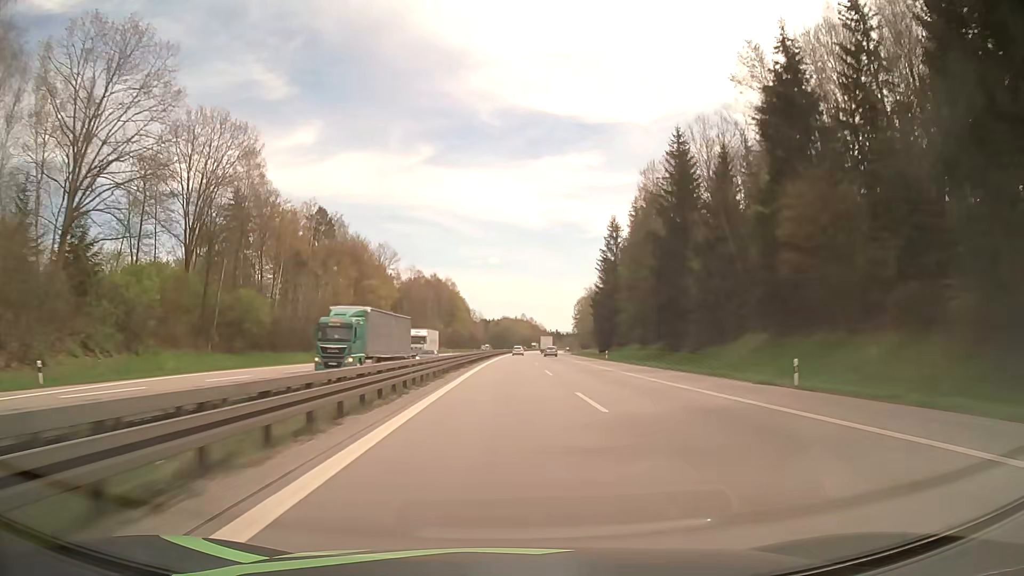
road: motorway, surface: asphalt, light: Day
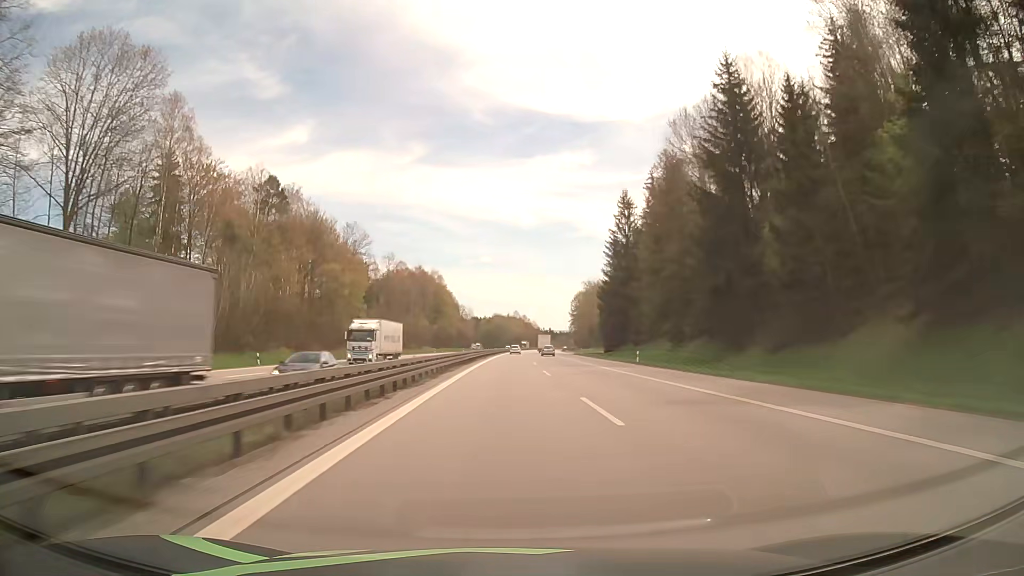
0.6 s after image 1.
(+0.1, +20.8) m; +1°
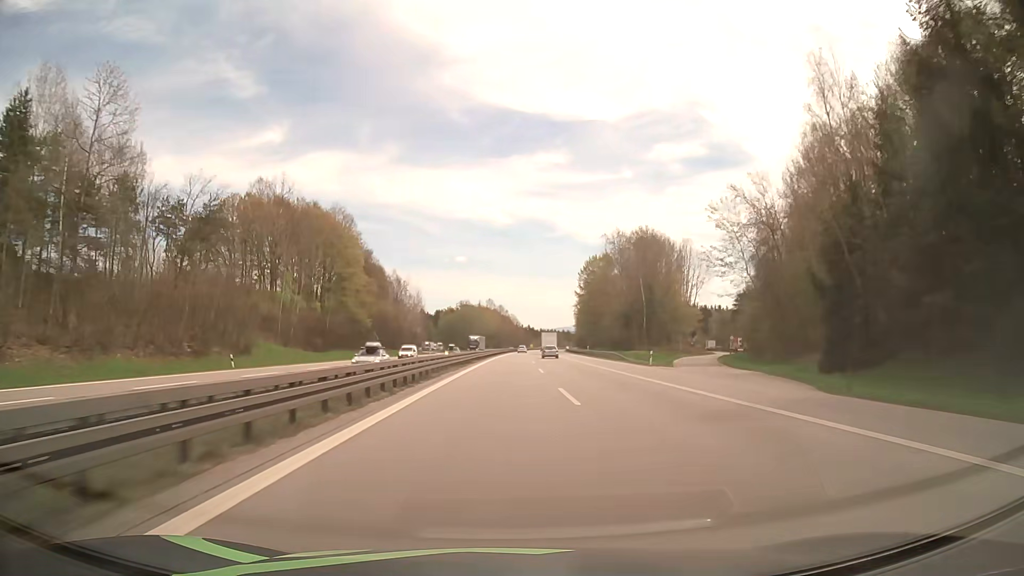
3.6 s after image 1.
(+2.2, +104.9) m; +2°
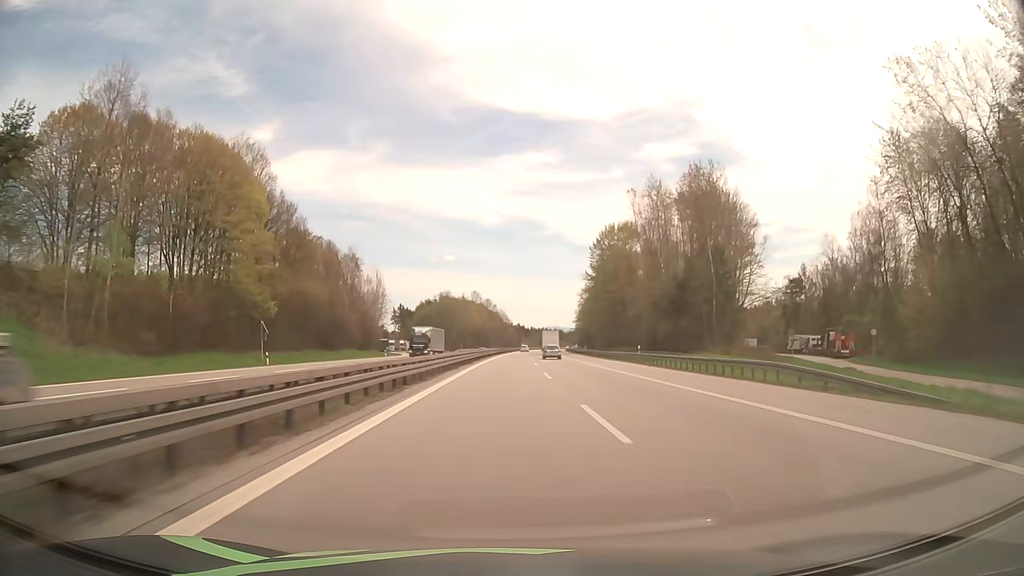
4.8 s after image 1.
(+0.4, +42.3) m; +1°
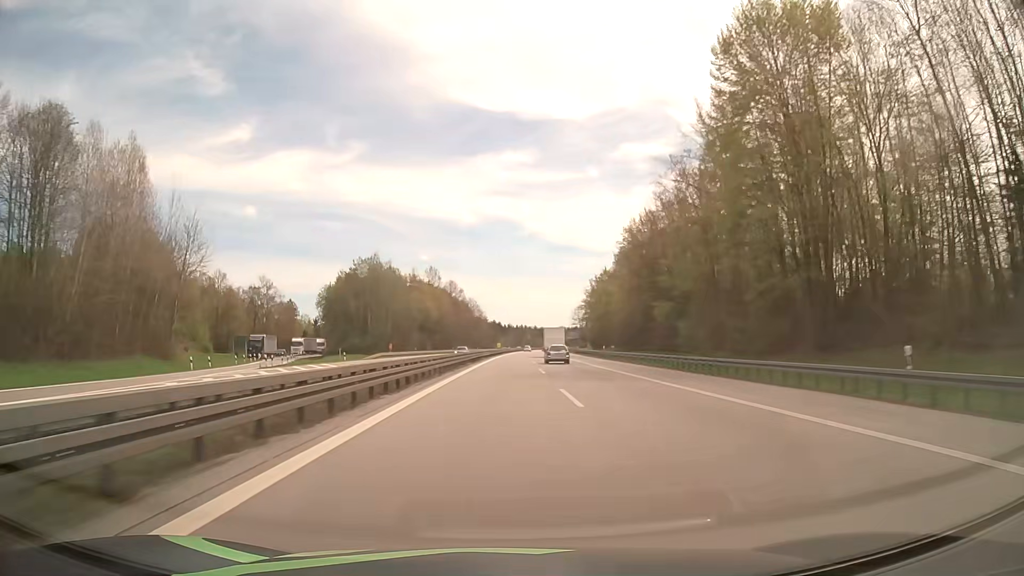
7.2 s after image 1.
(+1.5, +85.3) m; +2°
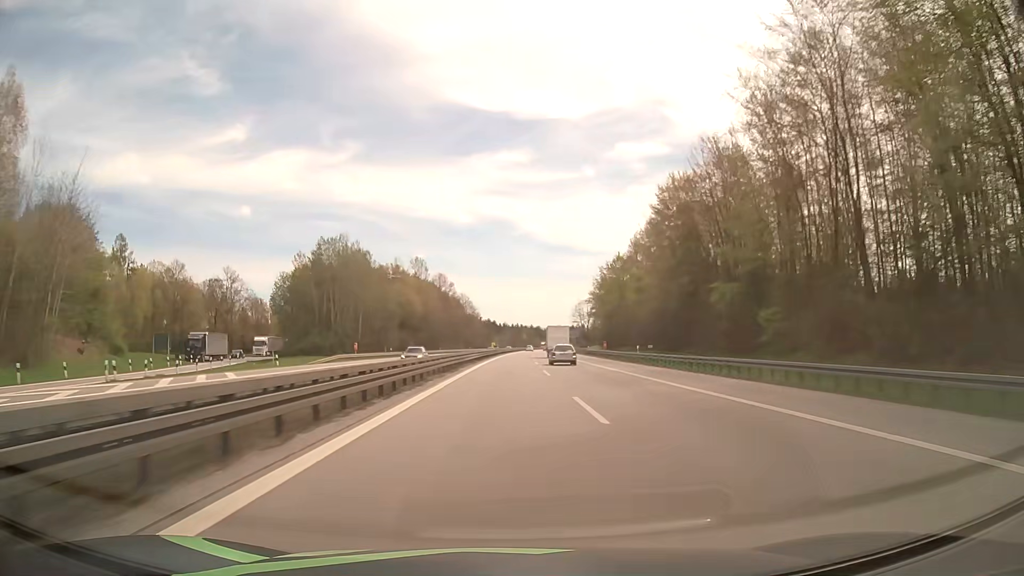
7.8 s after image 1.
(+0.1, +21.4) m; +1°
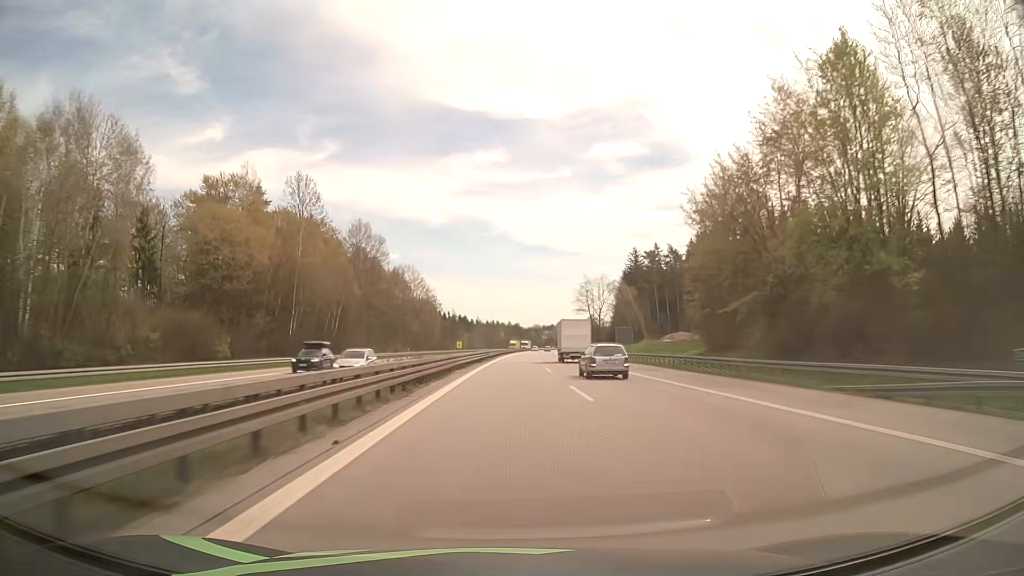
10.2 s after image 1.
(+1.2, +85.8) m; +2°
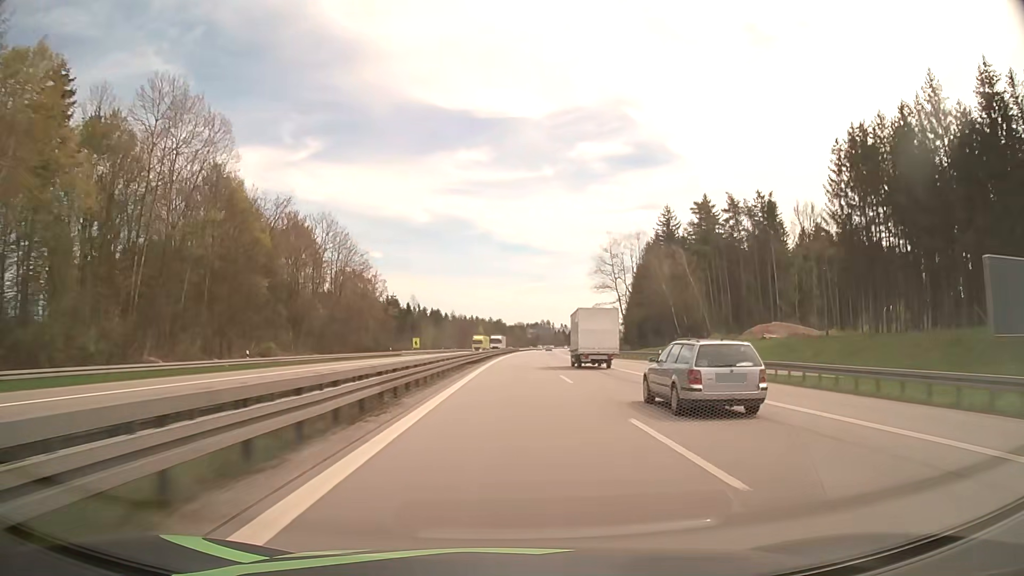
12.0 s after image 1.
(+0.9, +64.8) m; +2°
(0, +10) (0, +20) (0, +30) (0, +40) (+1, +50) (+1, +60) (+1, +70) (+2, +80) (+2, +90) (+2, +100) m
